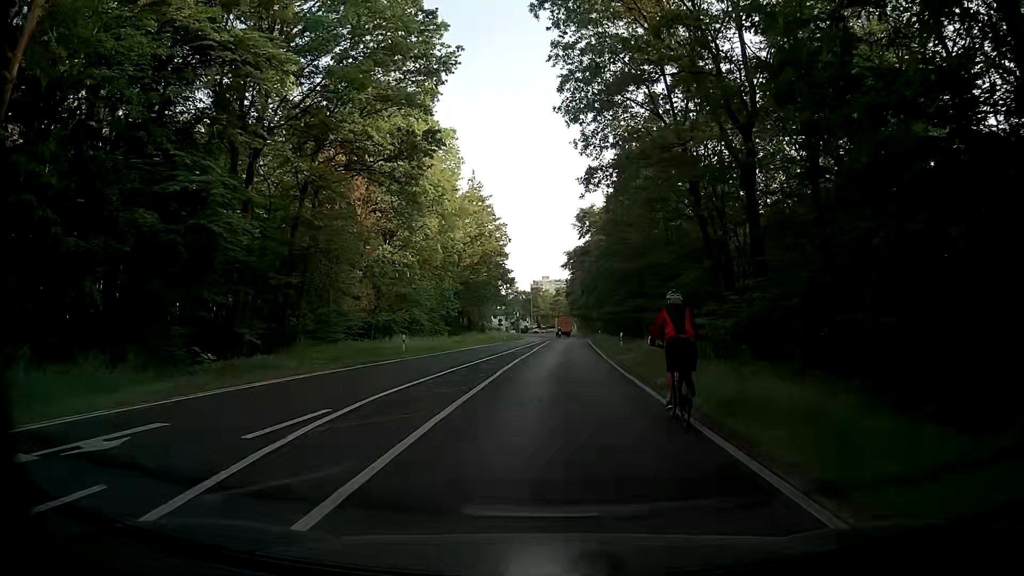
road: secondary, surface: asphalt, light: Day
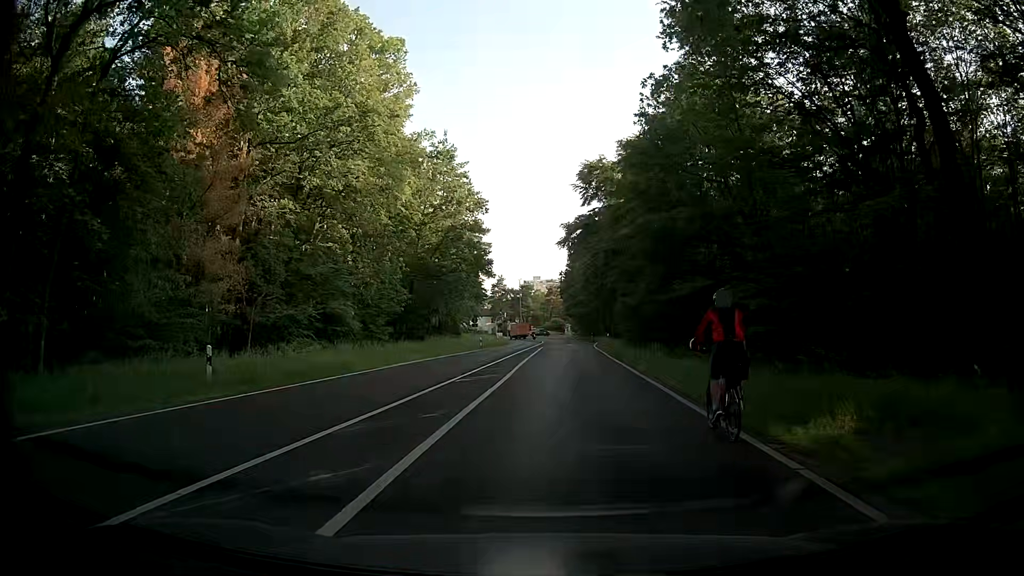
(0.0, +21.9) m; +1°
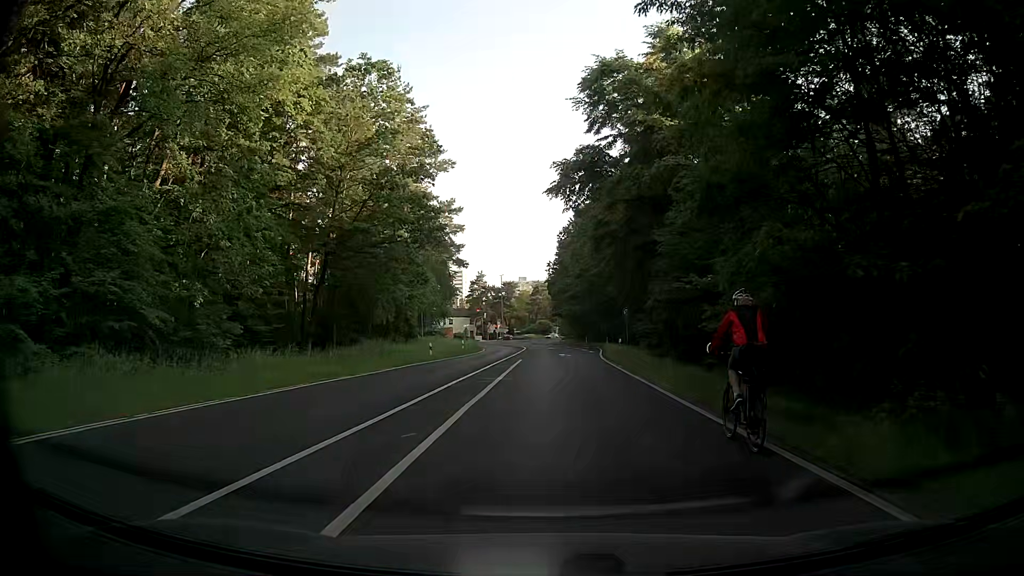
(+0.4, +21.5) m; +2°
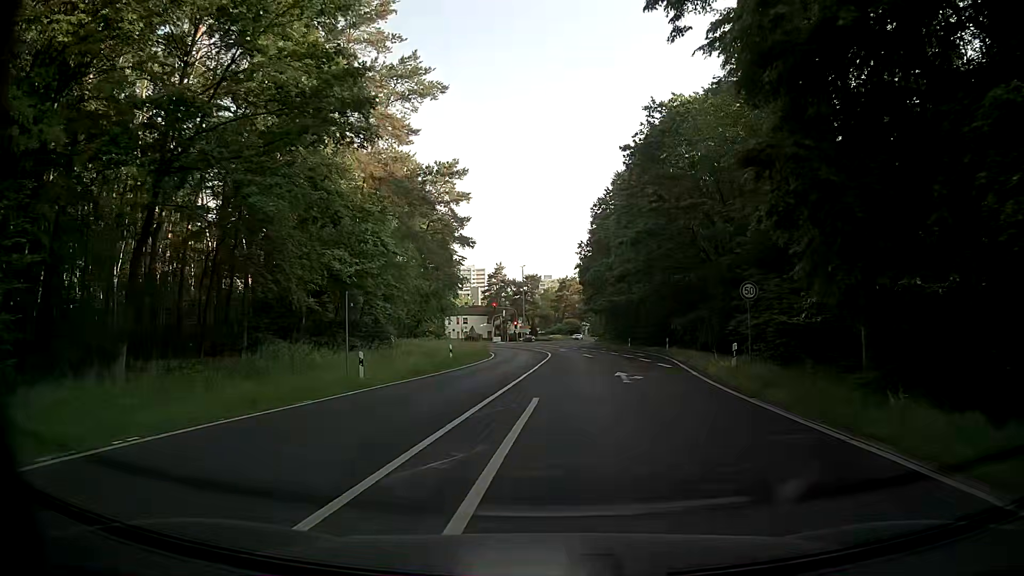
(-1.1, +22.0) m; -3°
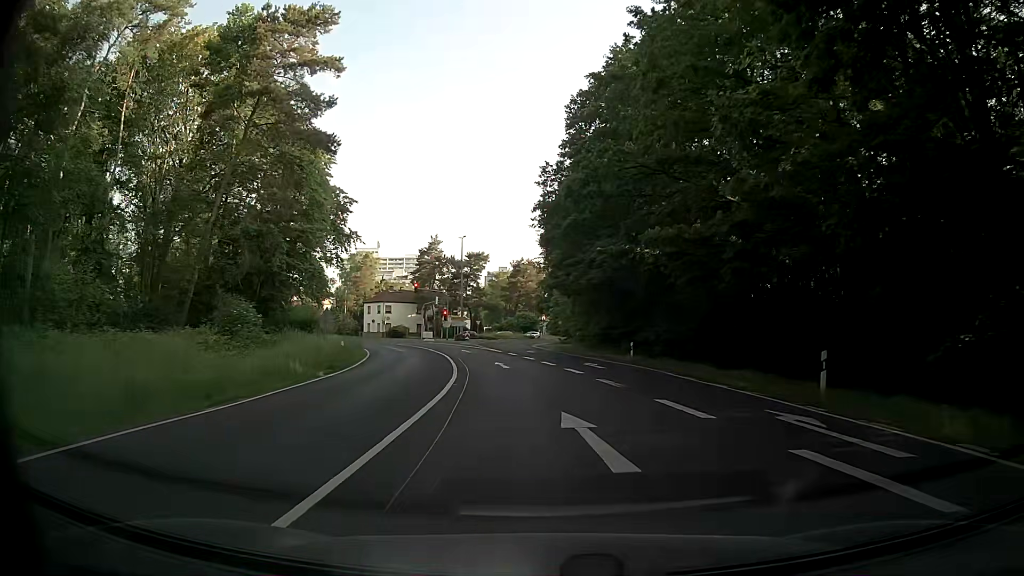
(+1.1, +35.0) m; +3°
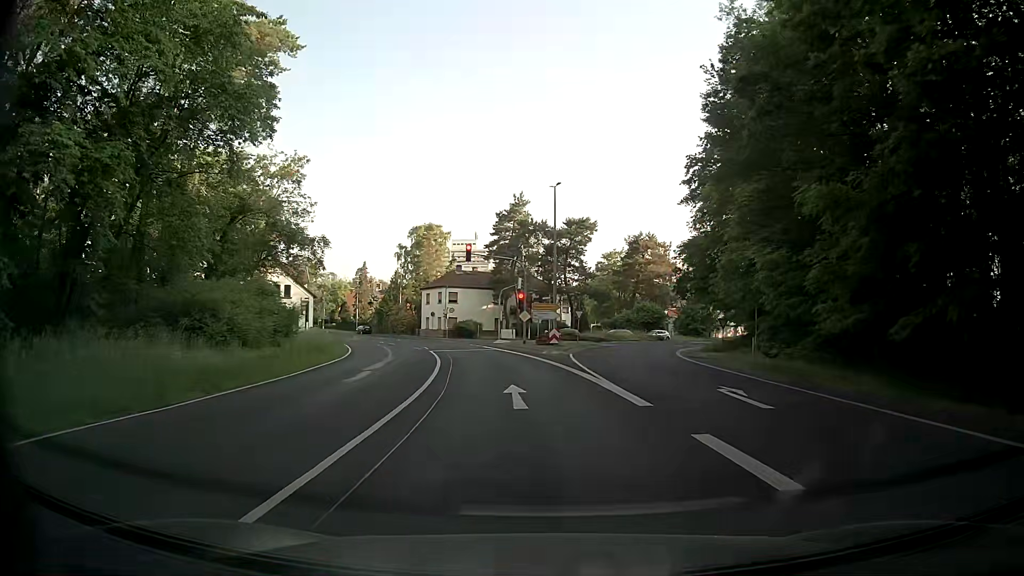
(-2.2, +34.2) m; -8°
